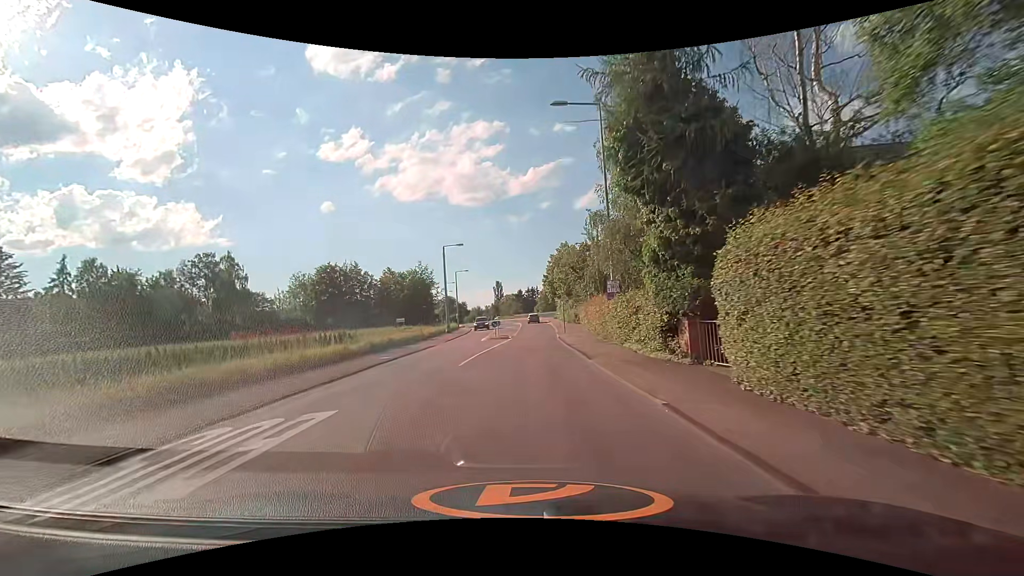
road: residential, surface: asphalt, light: Day
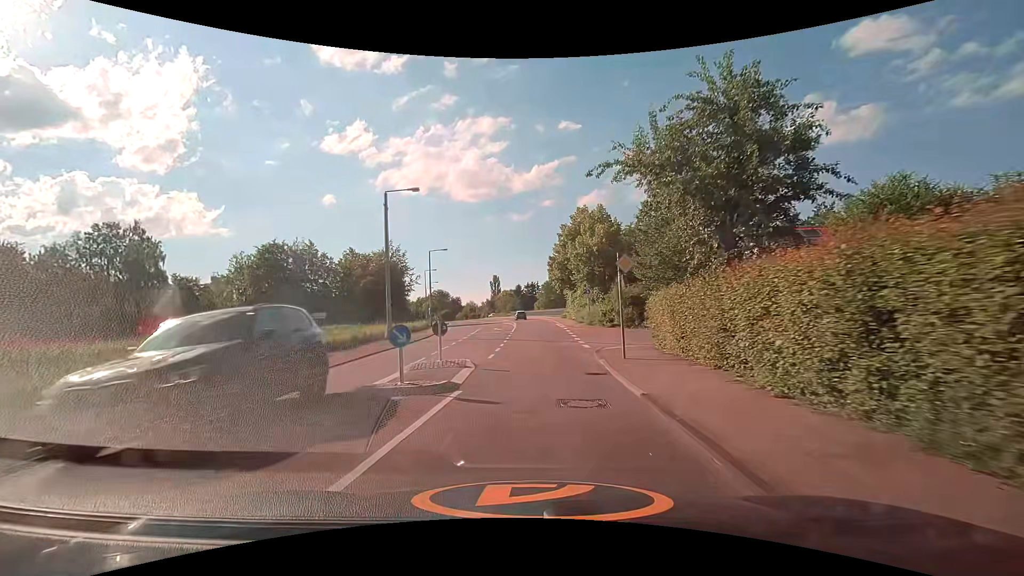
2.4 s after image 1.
(0.0, +23.5) m; 0°
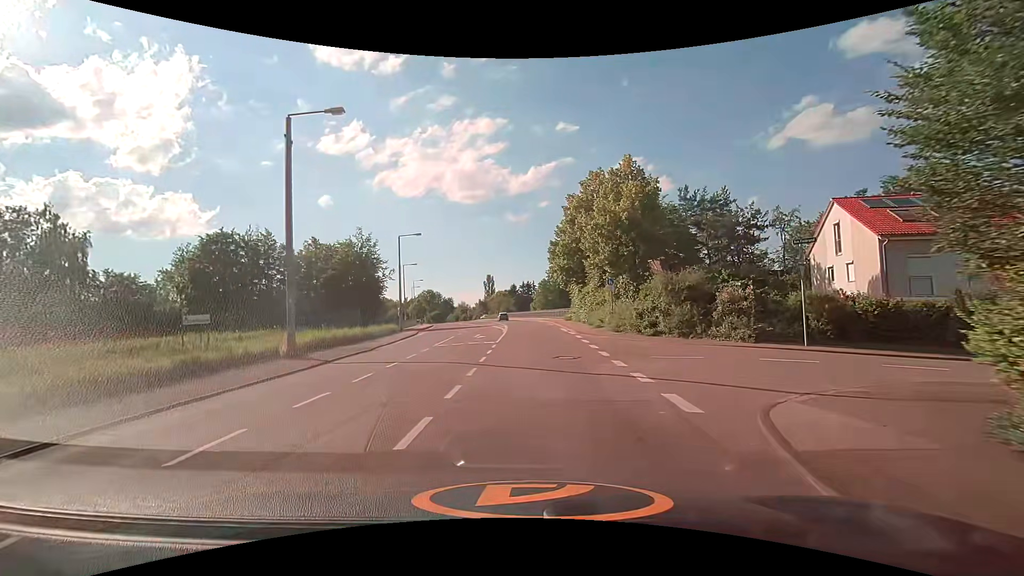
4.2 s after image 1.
(+0.2, +13.1) m; +2°
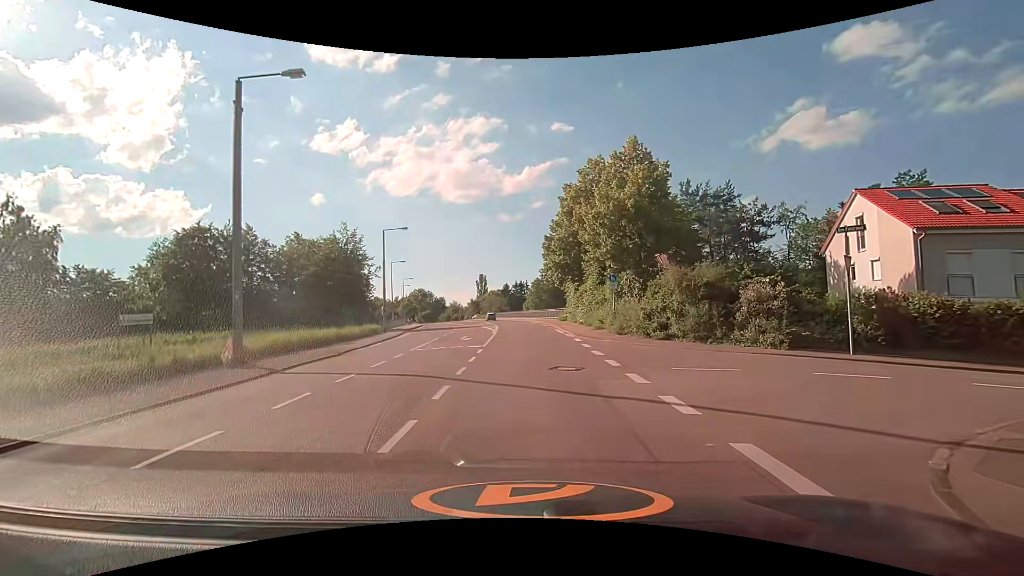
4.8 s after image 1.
(0.0, +3.0) m; -1°
